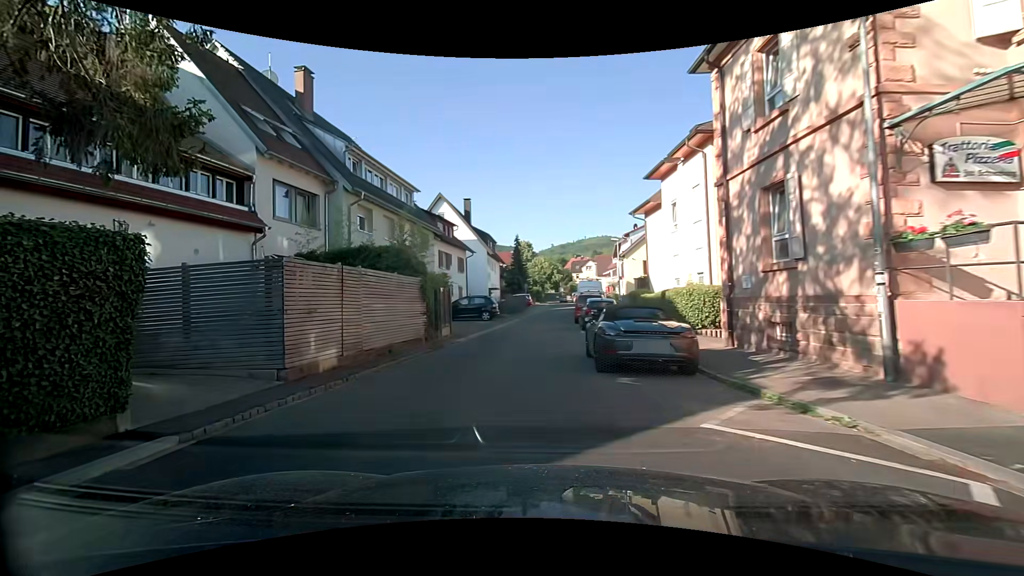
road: residential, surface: asphalt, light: Day
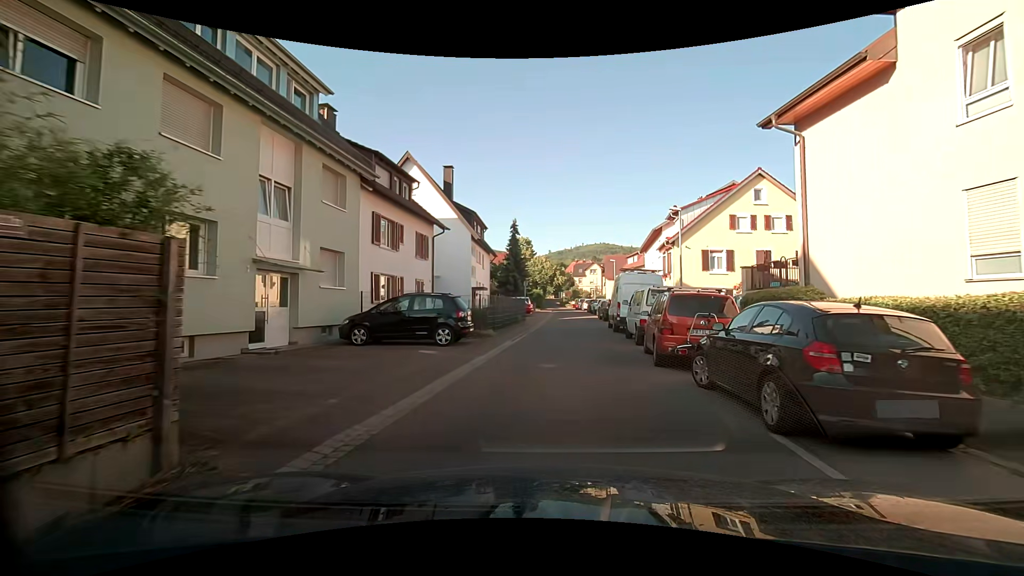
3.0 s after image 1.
(-1.1, +16.6) m; 0°
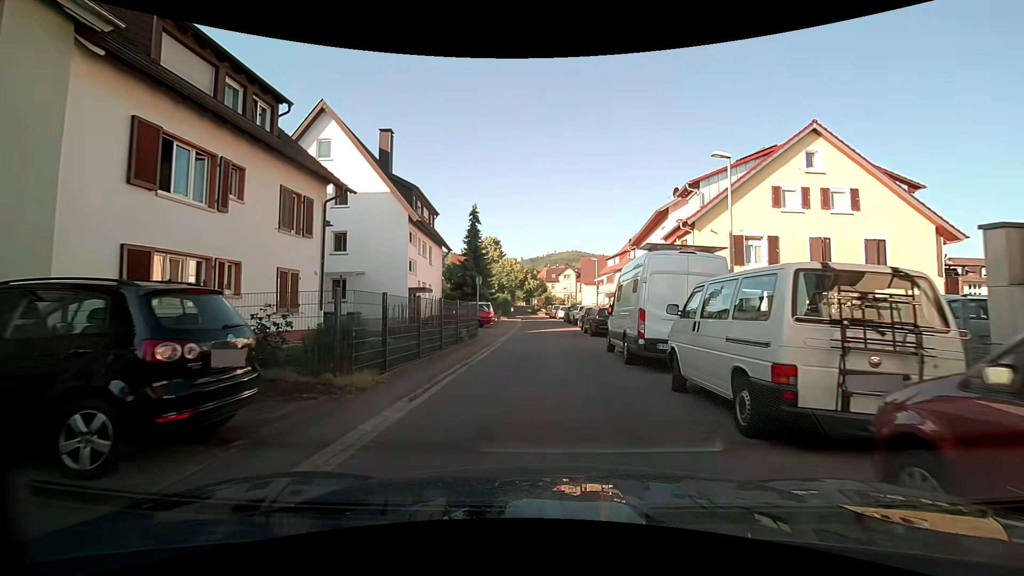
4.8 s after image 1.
(+0.3, +10.8) m; +3°
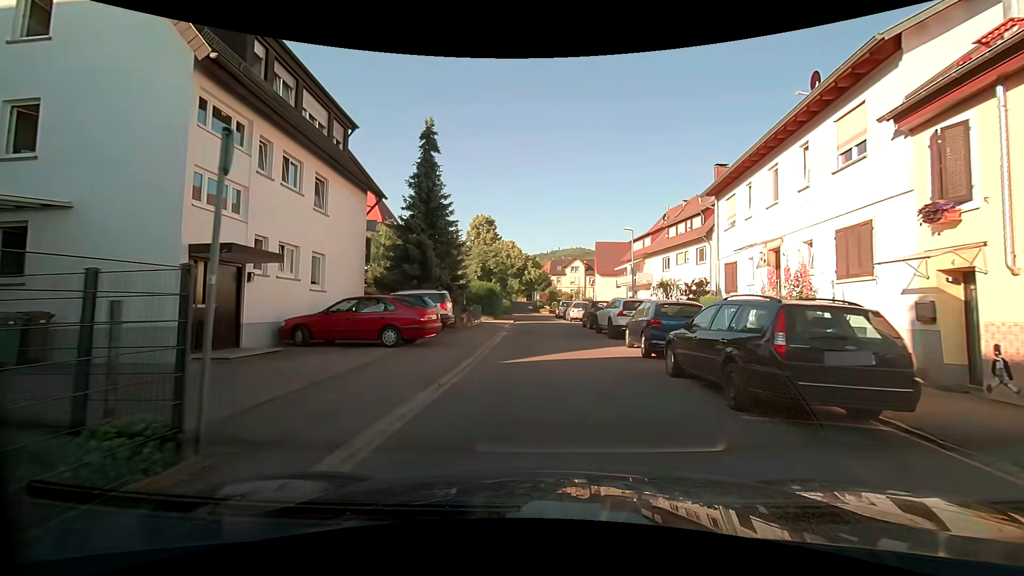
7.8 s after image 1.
(-0.2, +18.0) m; -1°
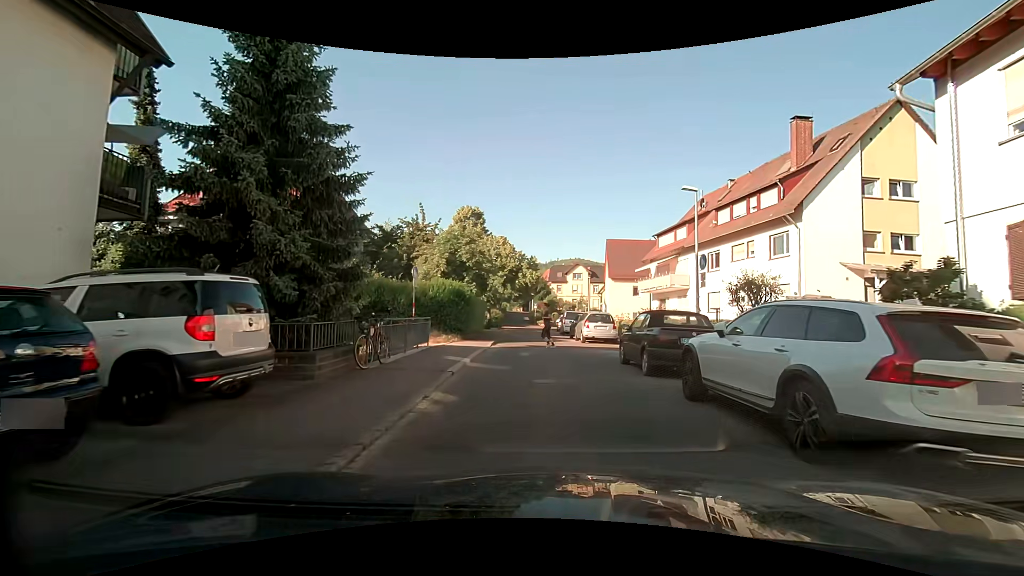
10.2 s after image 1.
(+0.1, +13.4) m; +1°
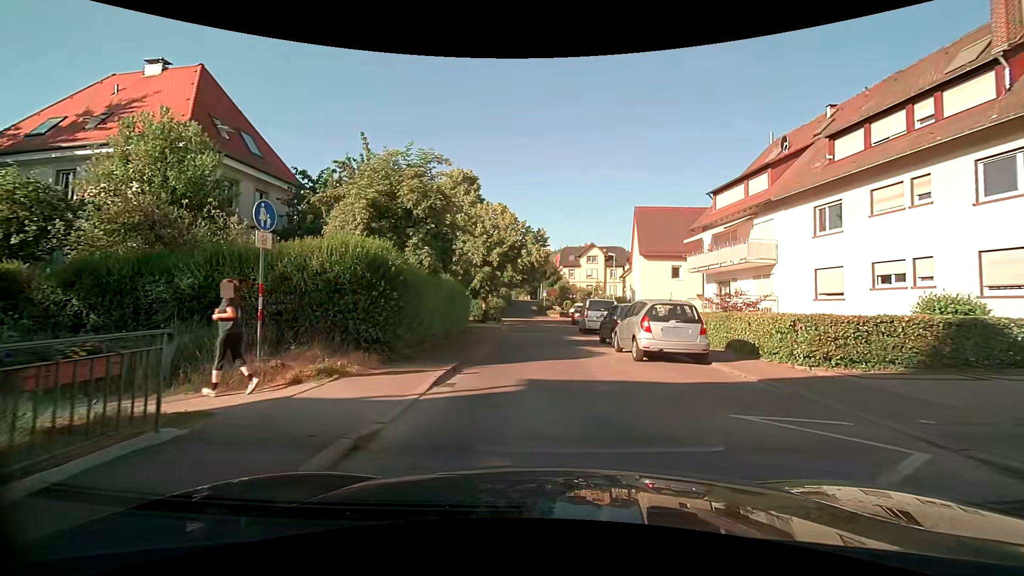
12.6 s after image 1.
(-0.2, +12.2) m; -1°
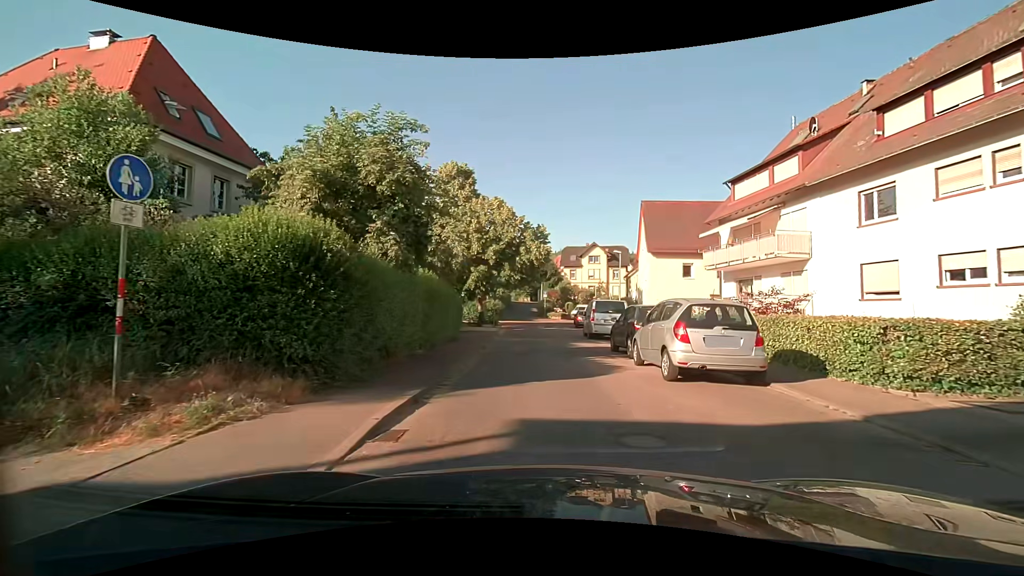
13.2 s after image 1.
(0.0, +3.1) m; -2°
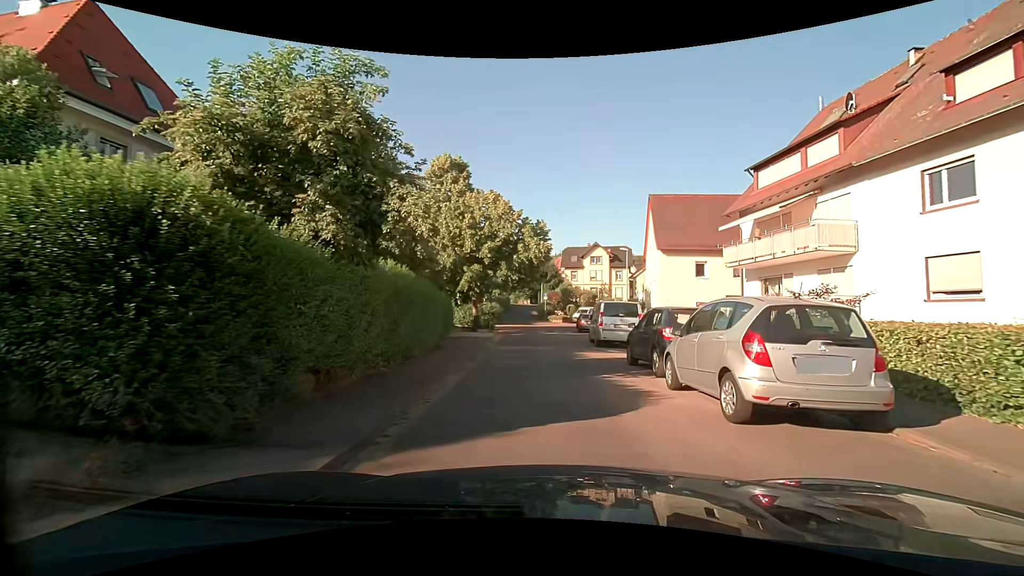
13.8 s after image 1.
(0.0, +3.2) m; +1°
